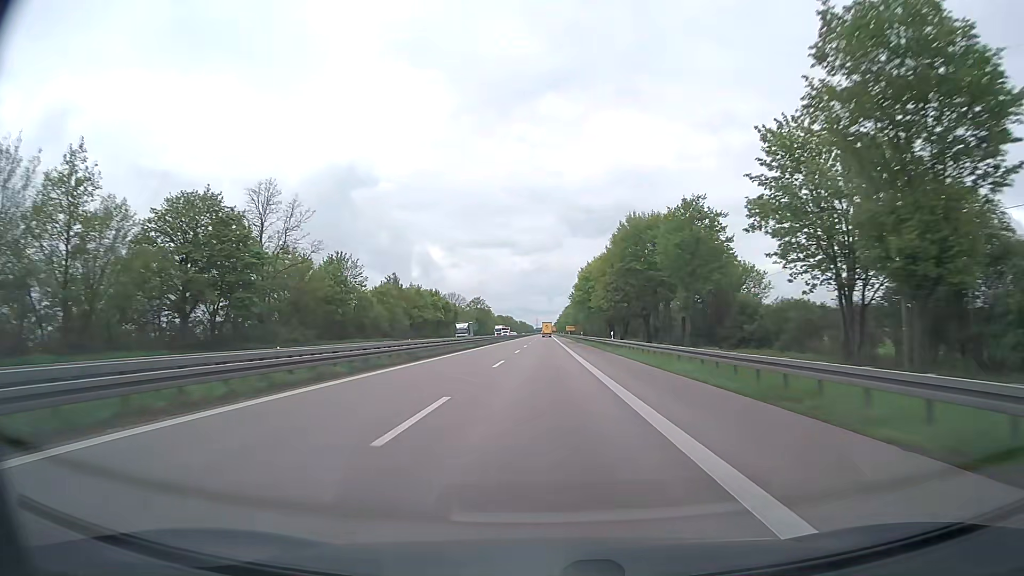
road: trunk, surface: asphalt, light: Day
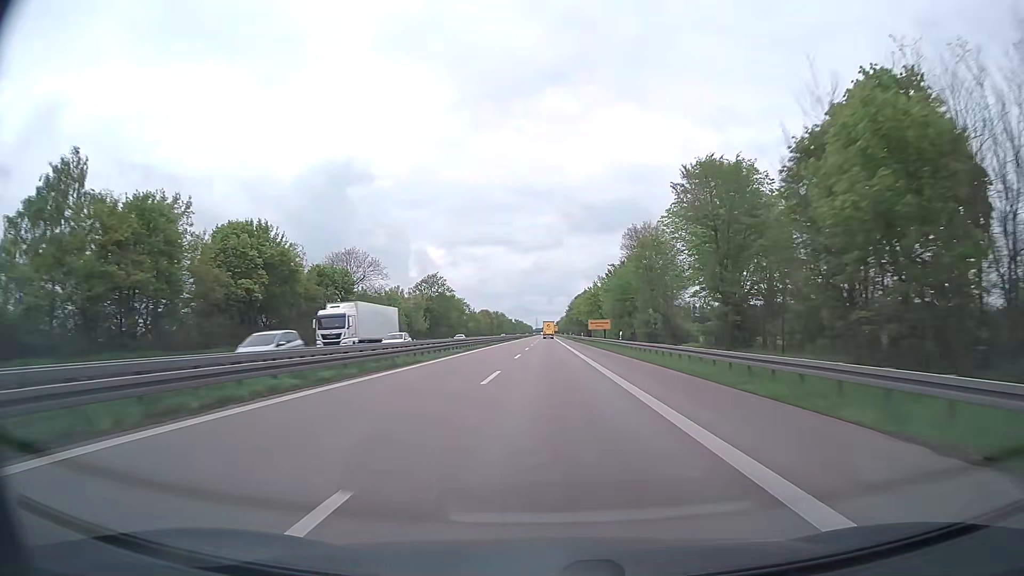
(-0.4, +98.2) m; 0°
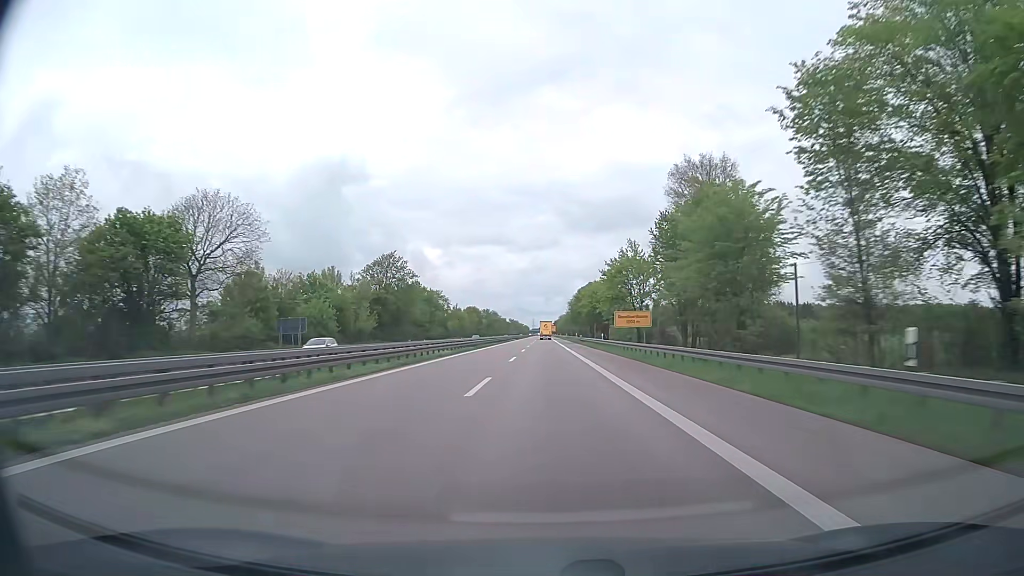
(+0.1, +39.3) m; 0°
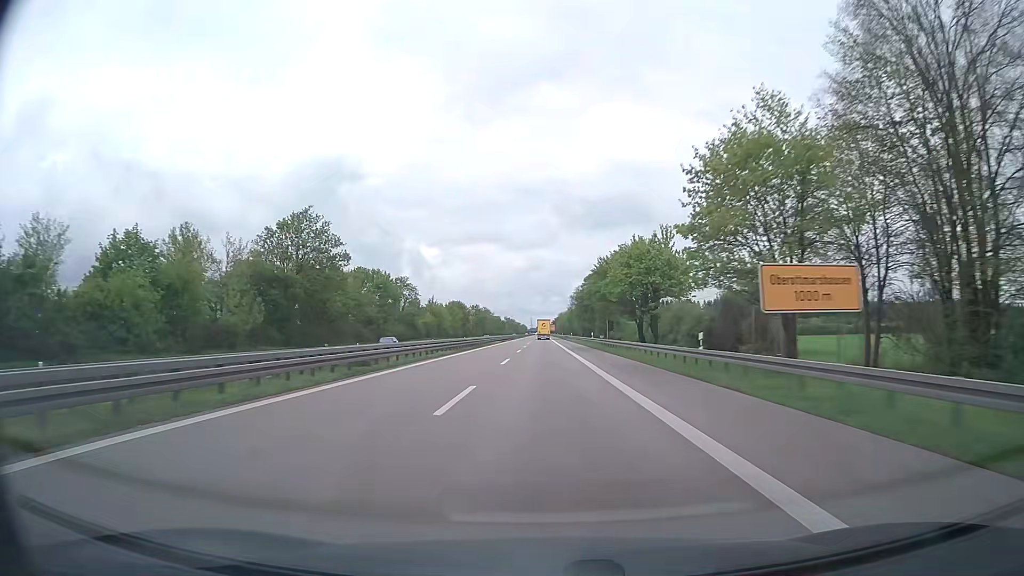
(0.0, +39.3) m; 0°
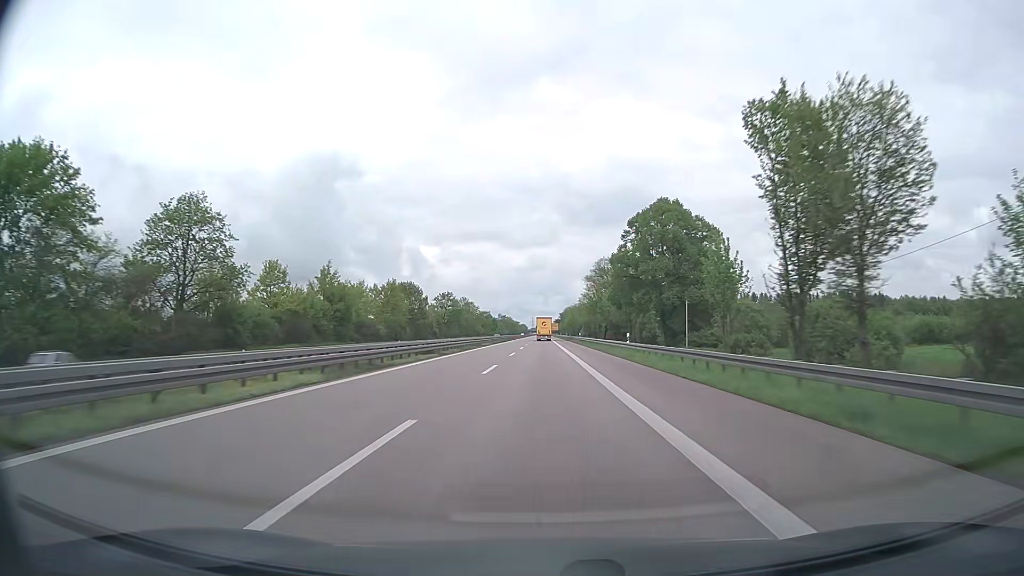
(0.0, +78.6) m; 0°
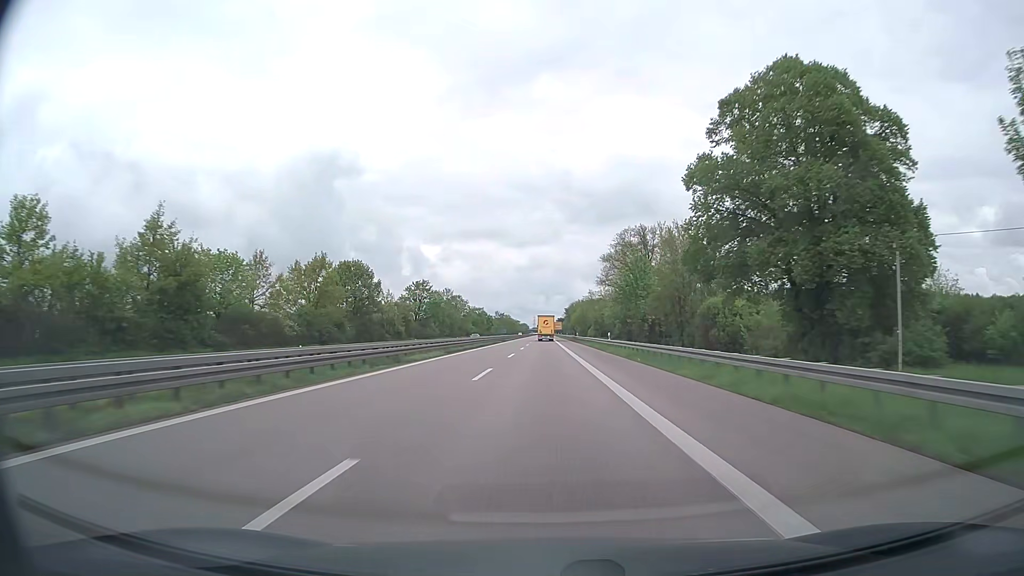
(0.0, +39.3) m; 0°
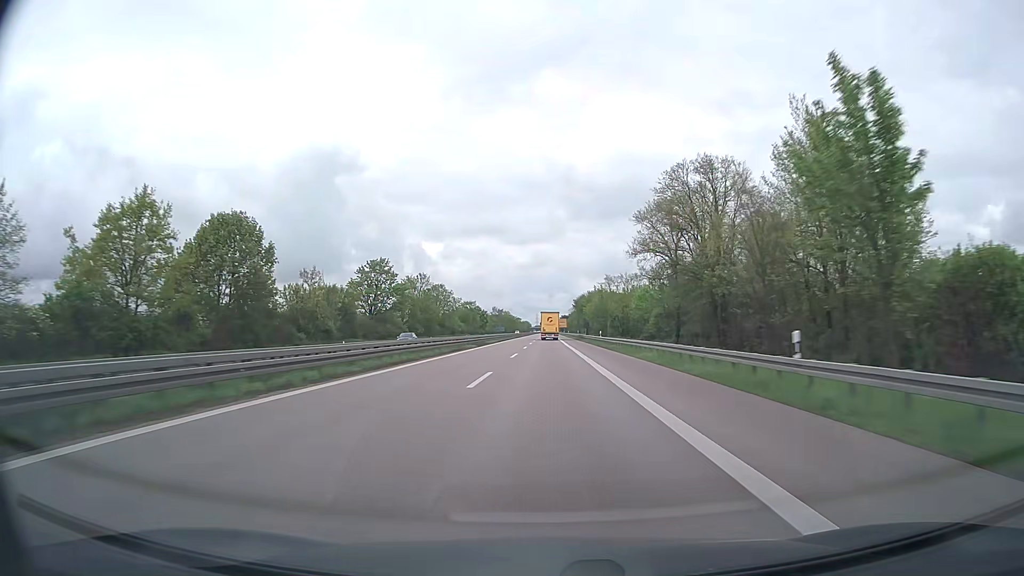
(-0.1, +38.9) m; 0°
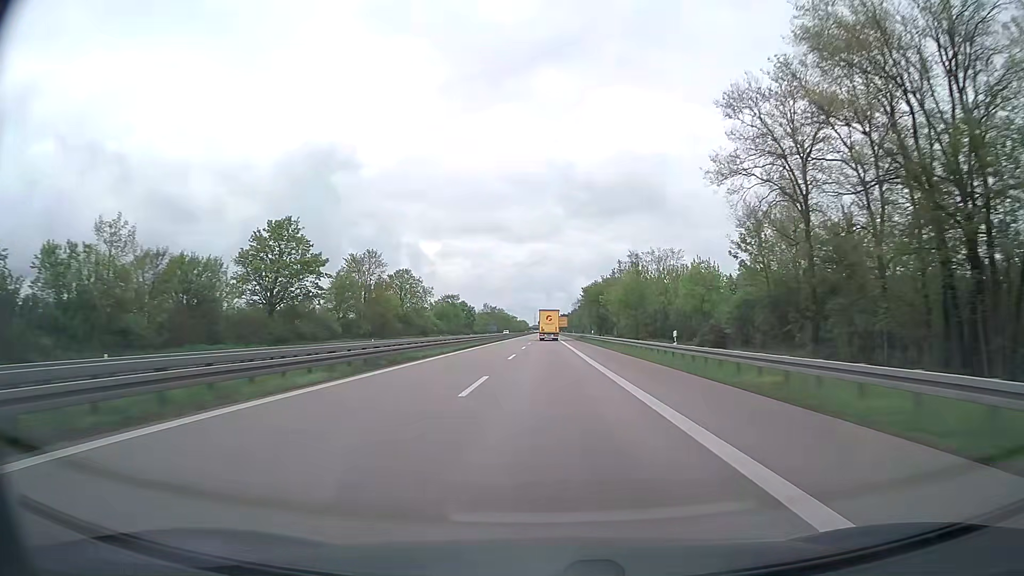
(0.0, +38.1) m; 0°
(0, +10) (0, +20) (0, +30) (0, +40) (0, +50) (0, +60) (0, +70) (0, +80) (0, +90) (0, +100) m
